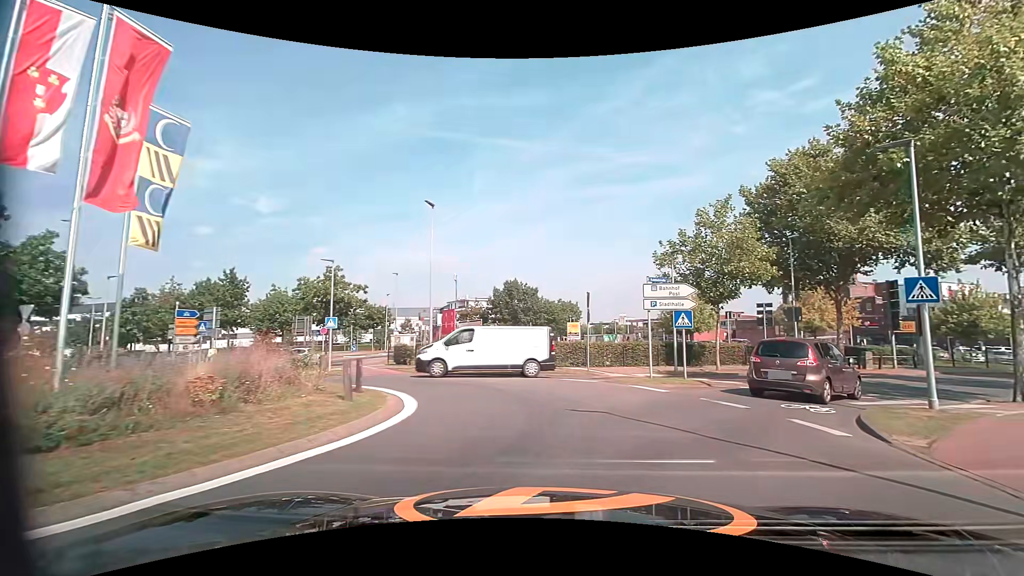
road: residential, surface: asphalt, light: Day
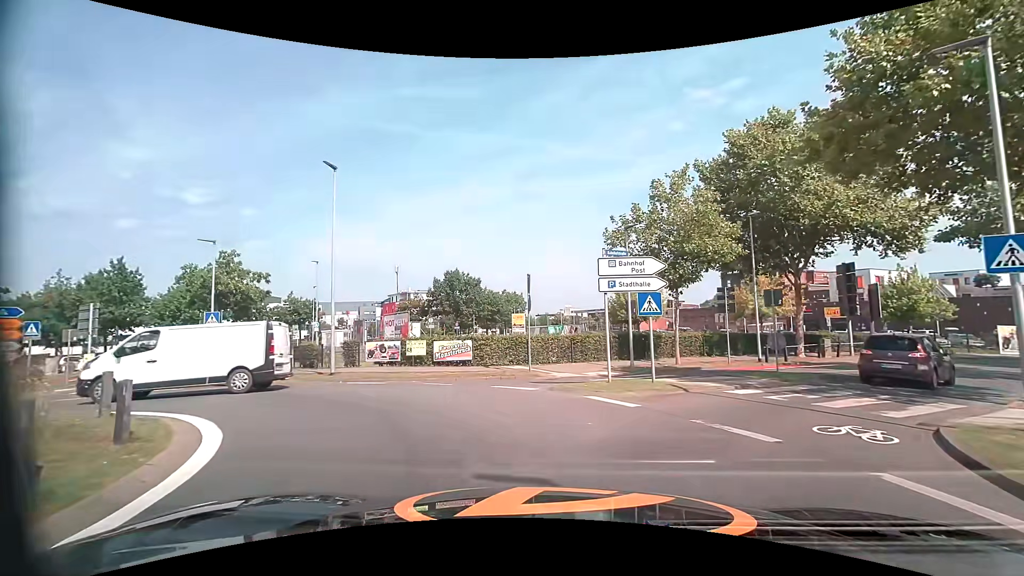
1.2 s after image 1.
(+0.3, +4.6) m; +3°
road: tertiary
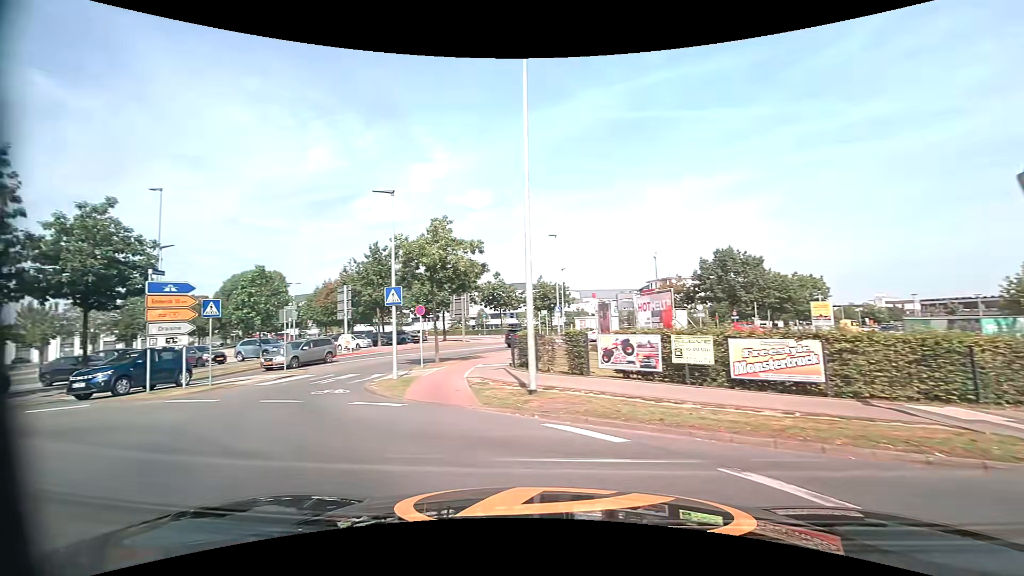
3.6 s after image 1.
(-1.7, +9.8) m; -26°
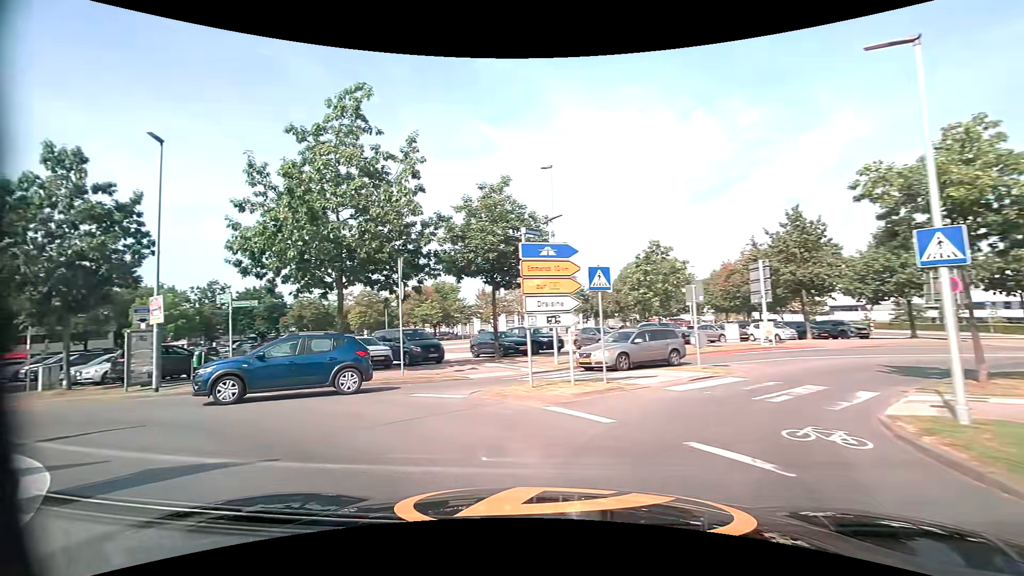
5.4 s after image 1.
(-2.9, +6.5) m; -46°
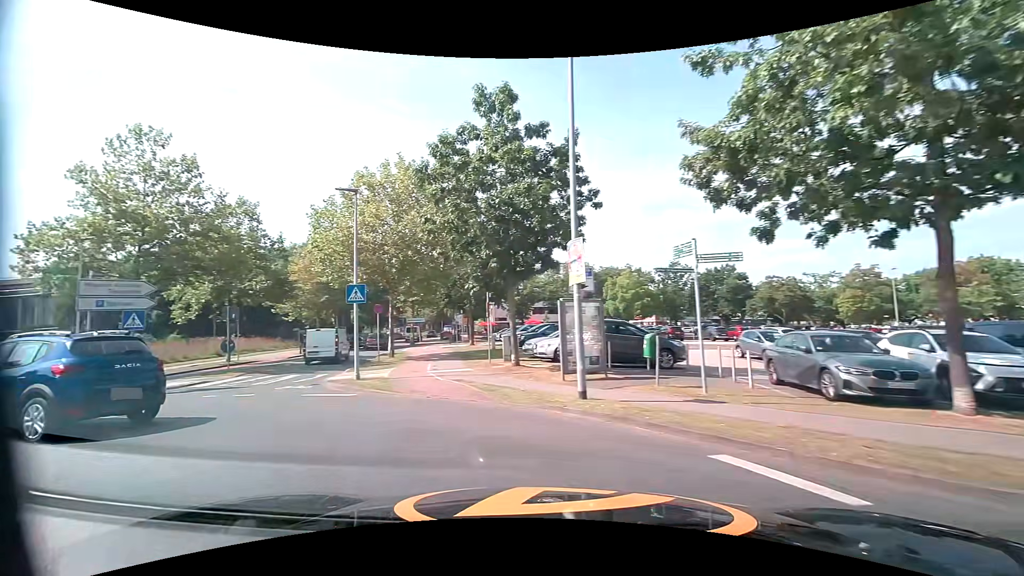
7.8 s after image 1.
(-4.2, +9.1) m; -49°
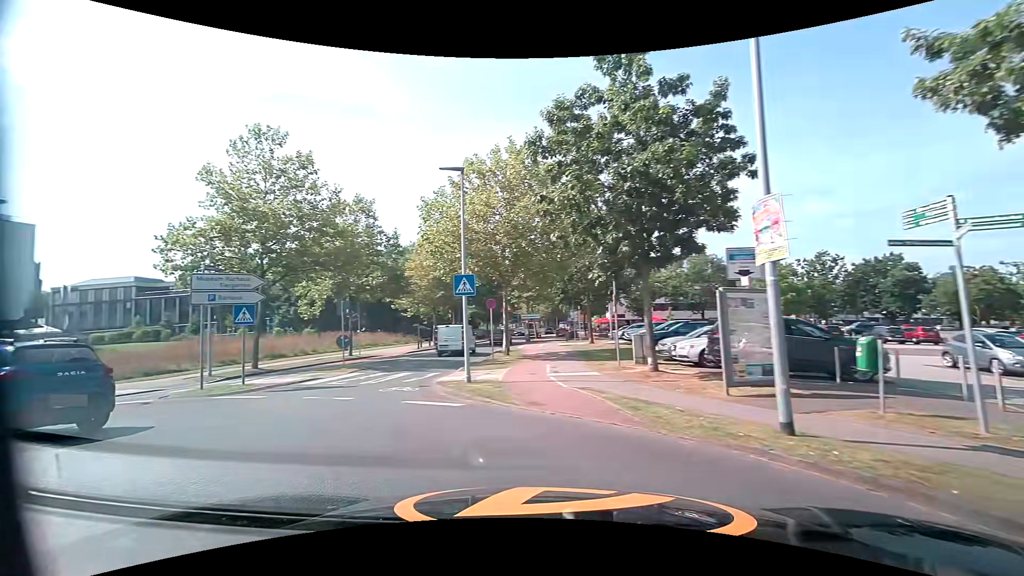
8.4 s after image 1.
(-0.3, +2.5) m; -12°
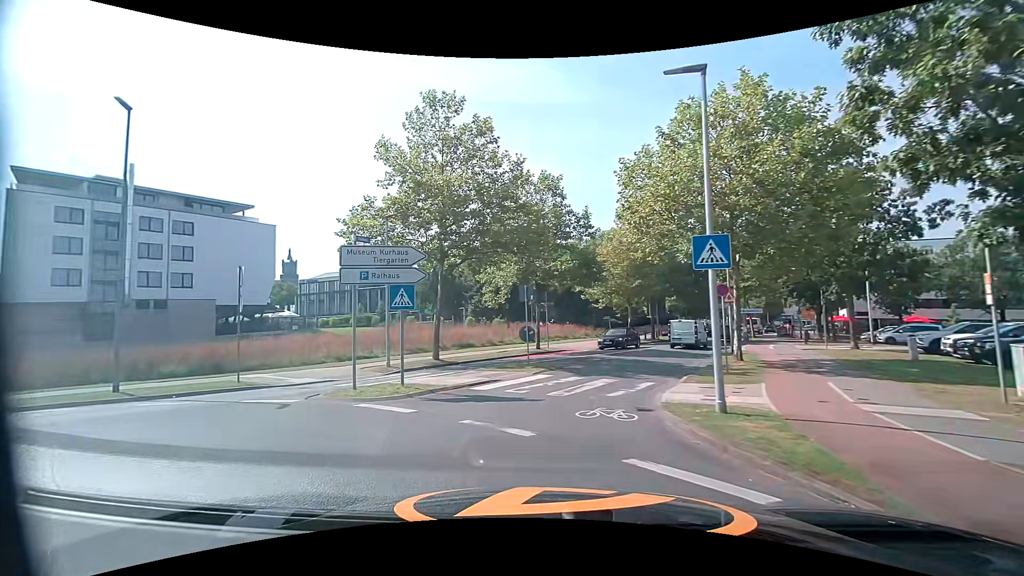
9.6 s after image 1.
(-1.1, +4.9) m; -21°
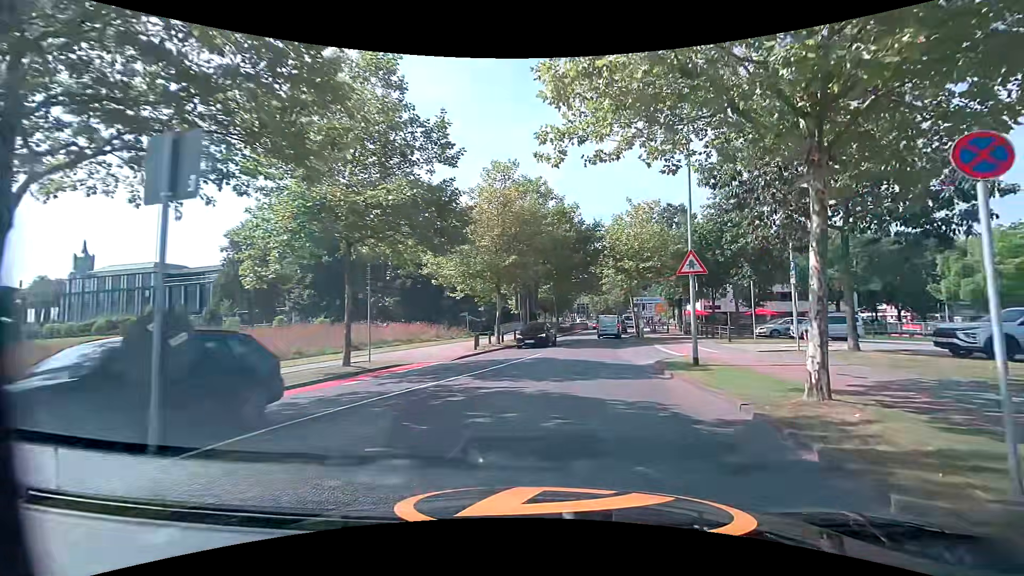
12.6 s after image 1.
(+1.0, +14.0) m; +17°
